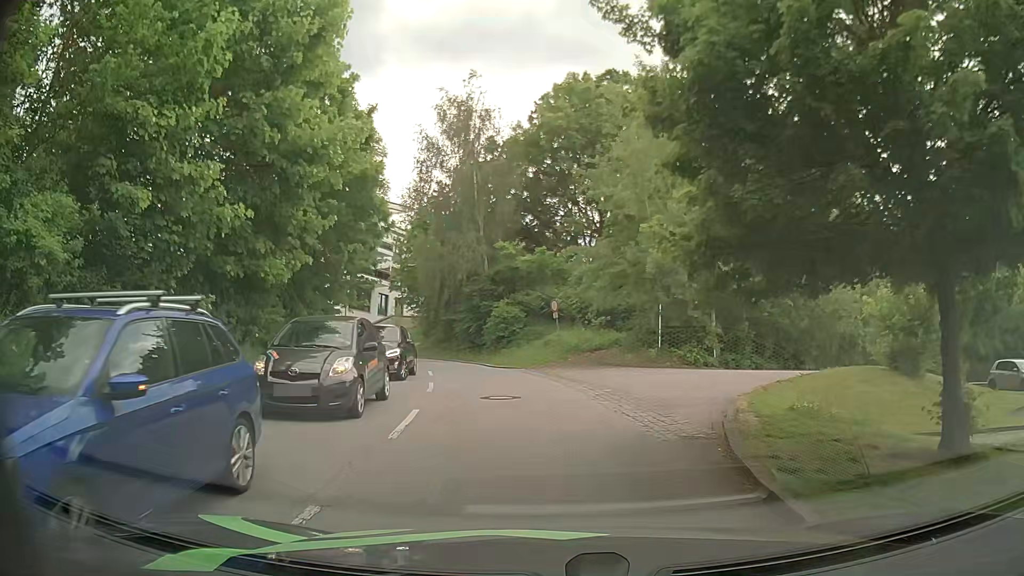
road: residential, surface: asphalt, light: Day
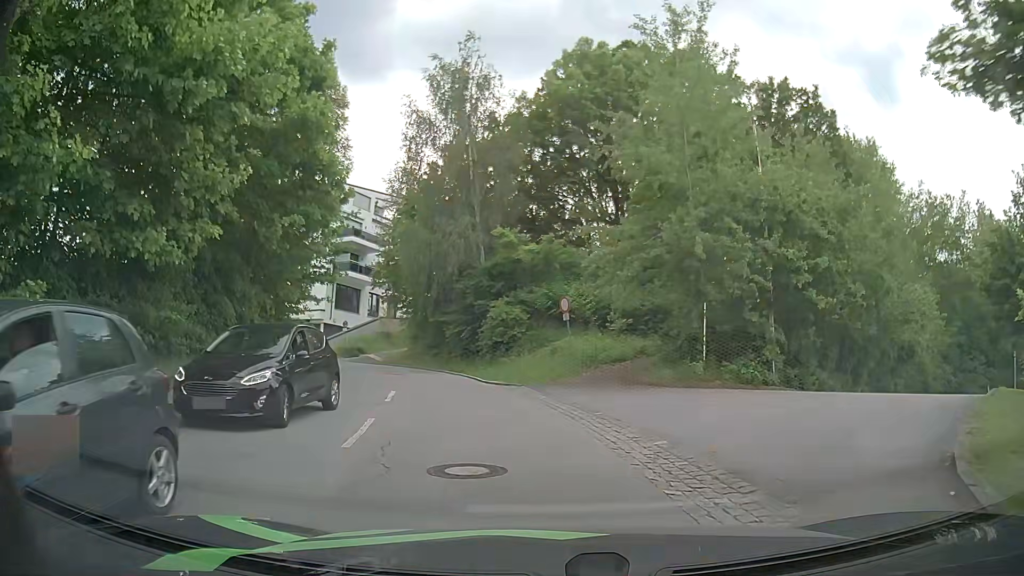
(0.0, +6.4) m; -2°
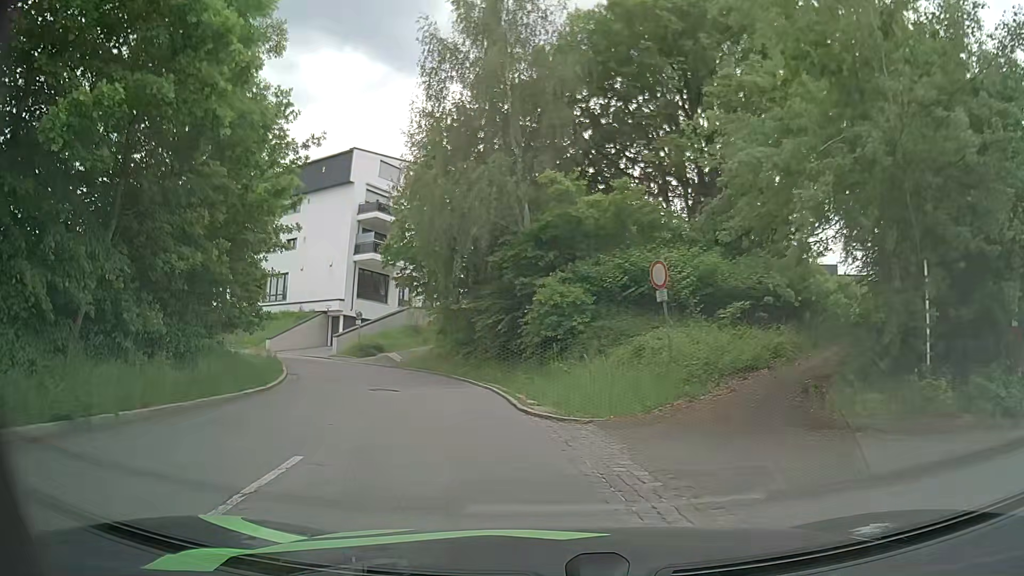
(-0.1, +9.7) m; -3°
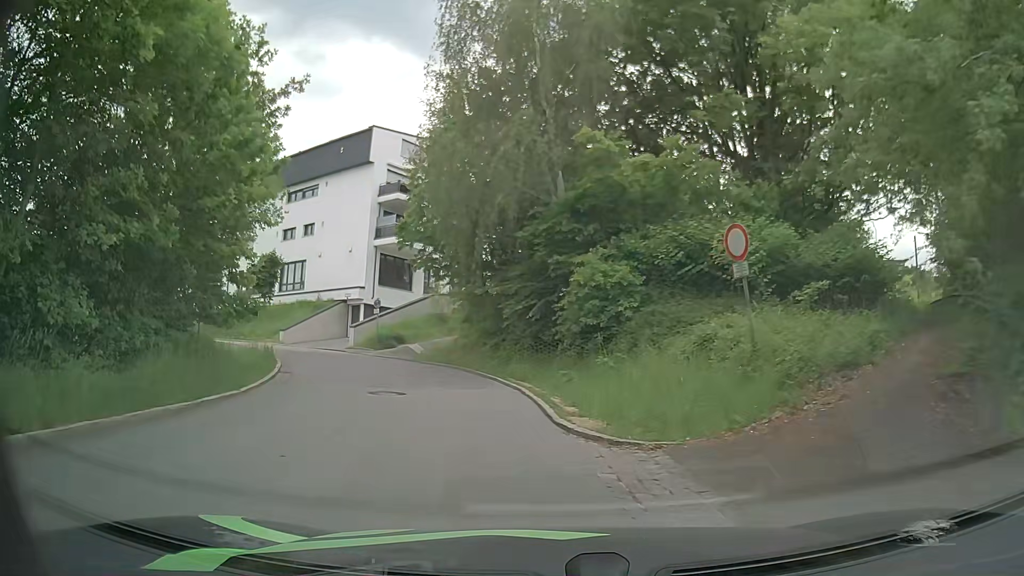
(-0.1, +3.3) m; -2°
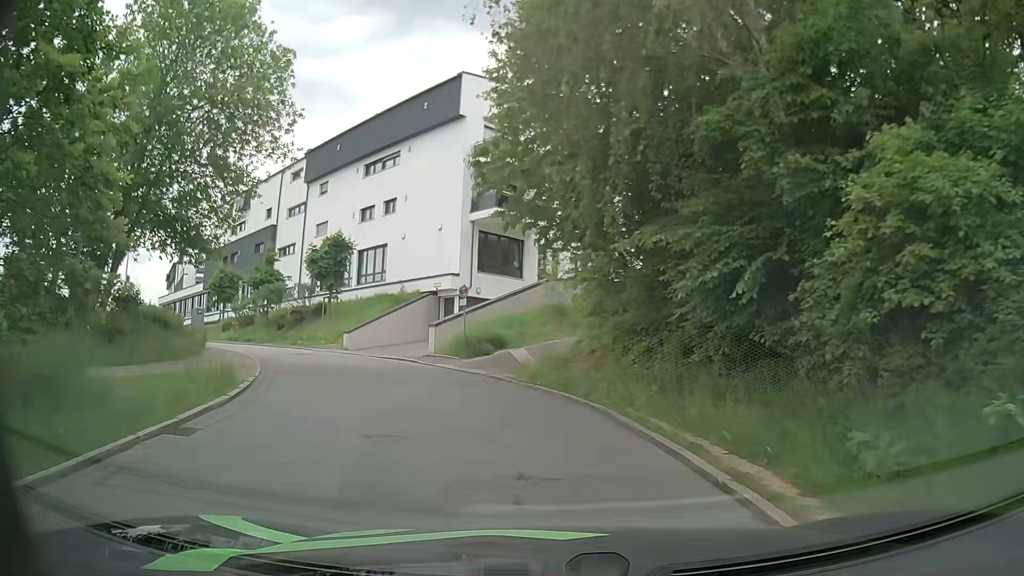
(-1.0, +10.6) m; -11°
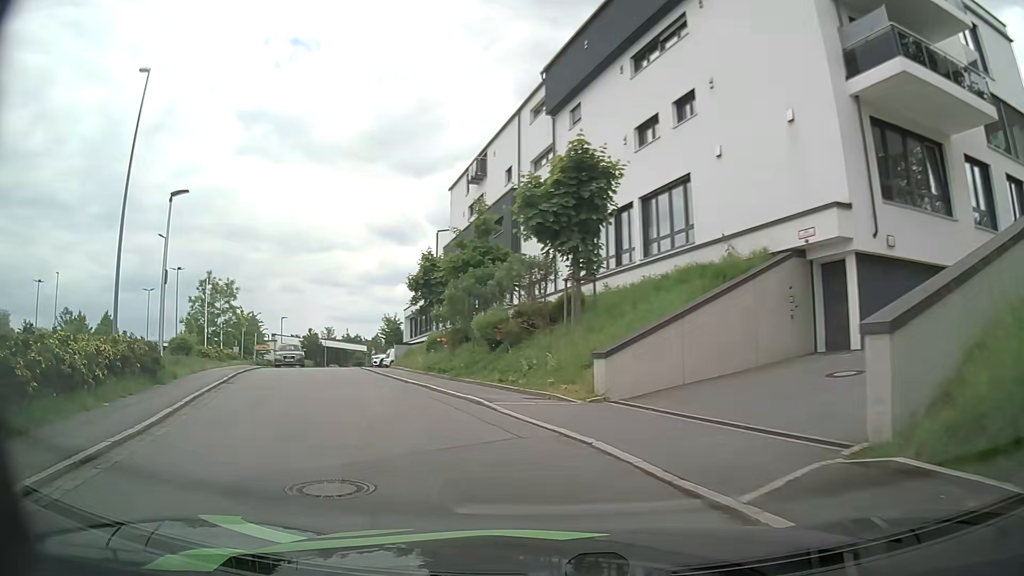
(-3.7, +19.2) m; -27°
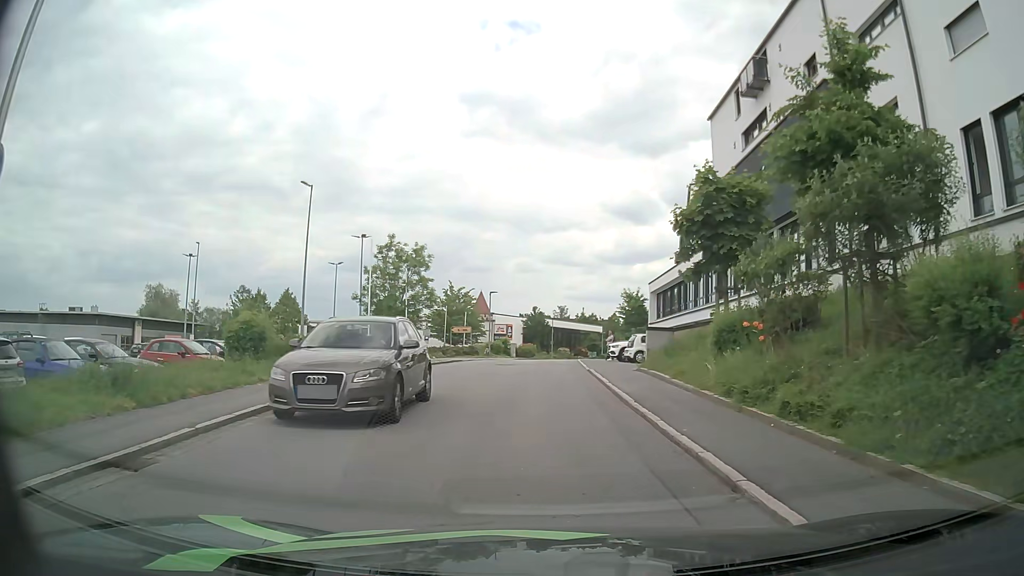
(-3.2, +13.9) m; -21°
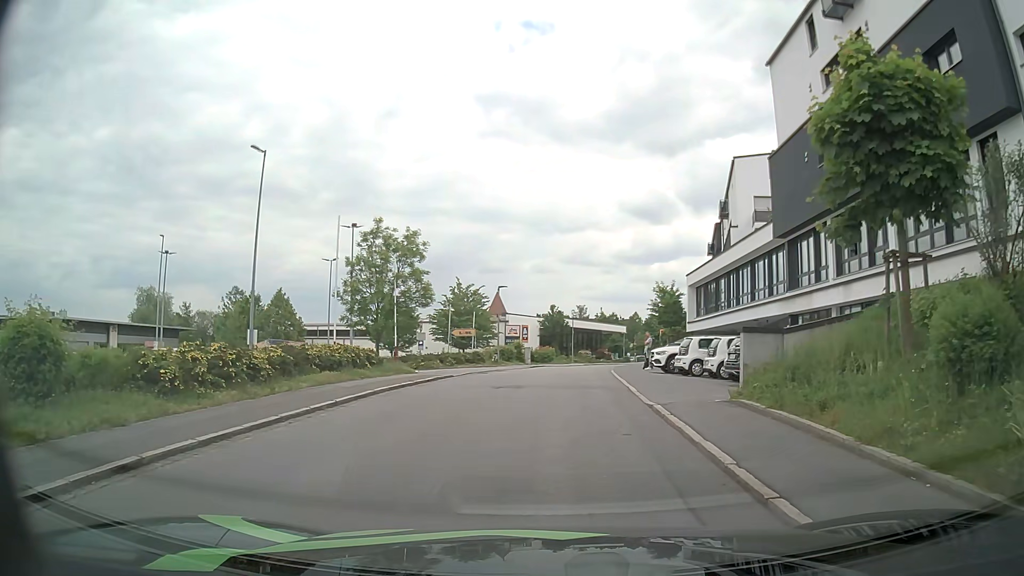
(-0.1, +9.0) m; -1°
